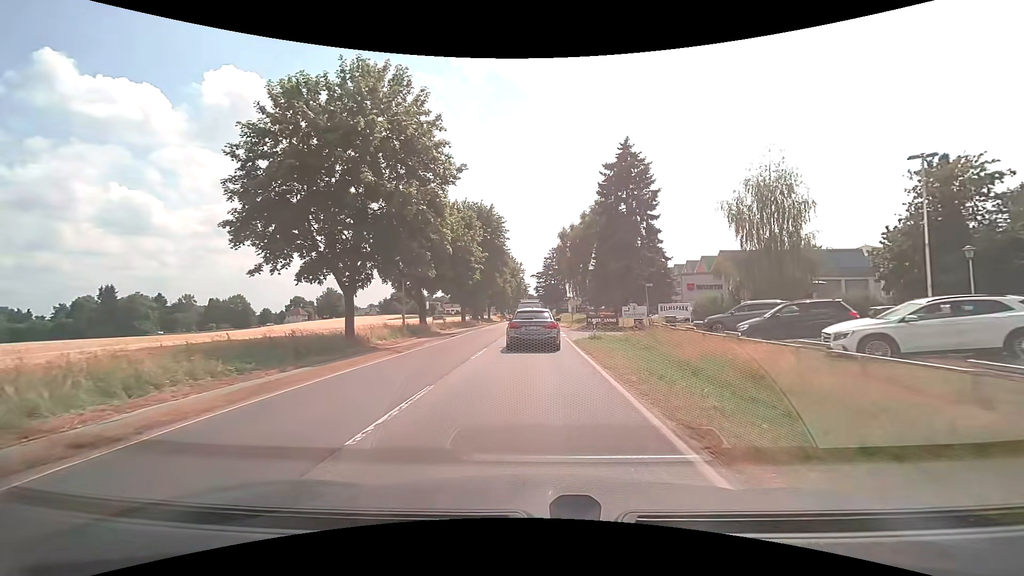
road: secondary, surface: asphalt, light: Day
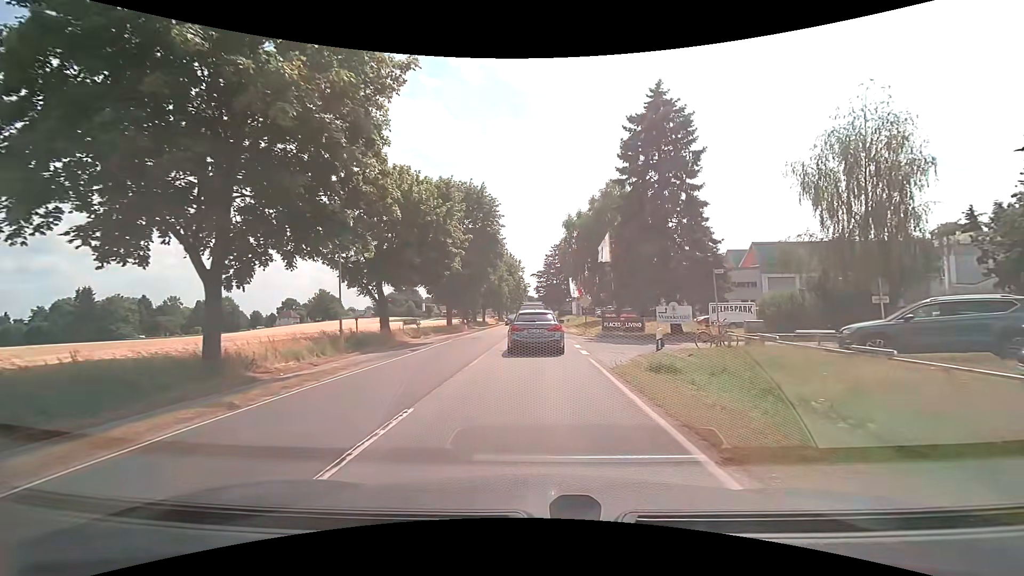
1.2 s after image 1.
(0.0, +11.3) m; 0°
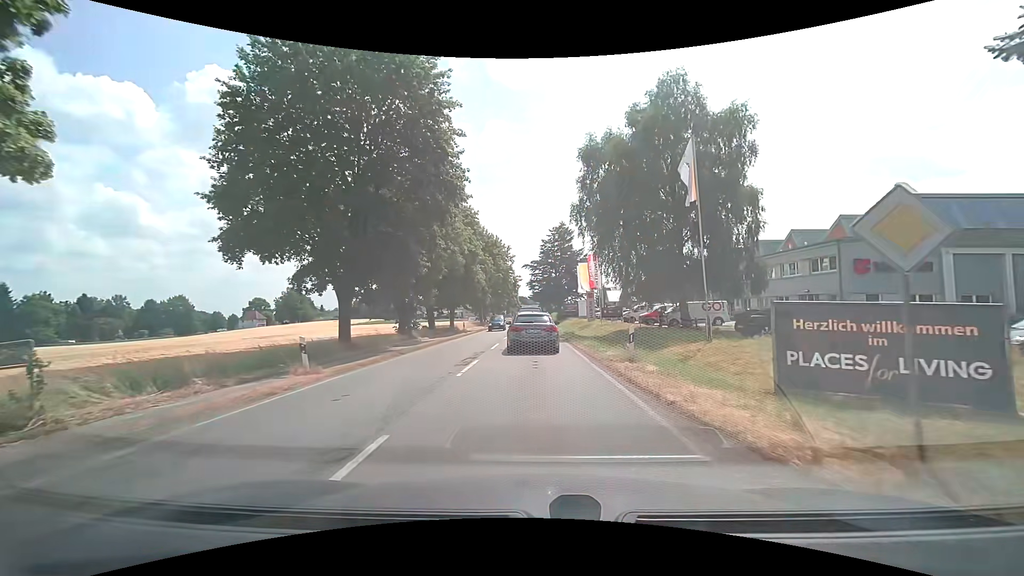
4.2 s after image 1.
(+0.1, +28.8) m; +1°
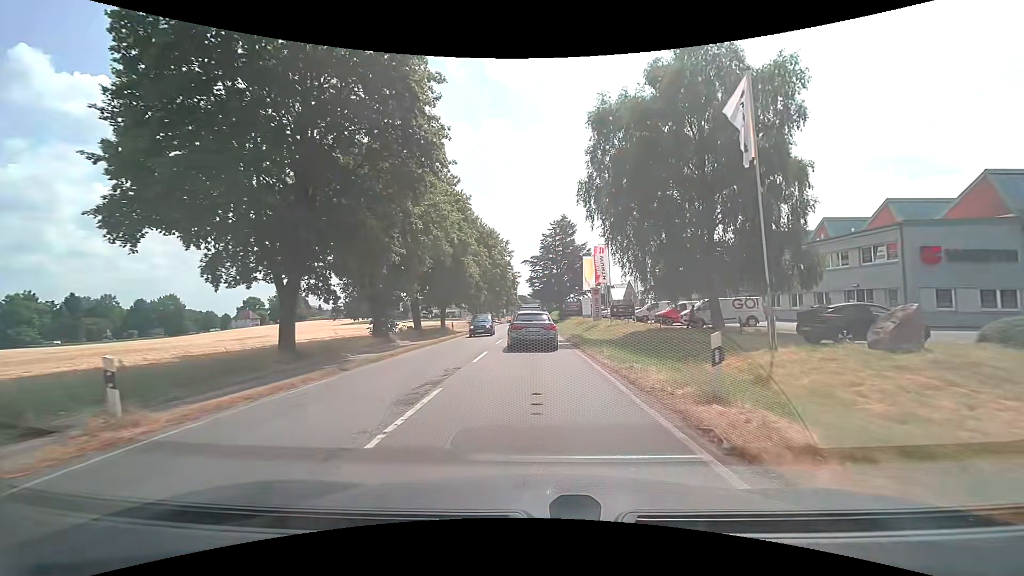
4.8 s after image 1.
(0.0, +6.1) m; -1°
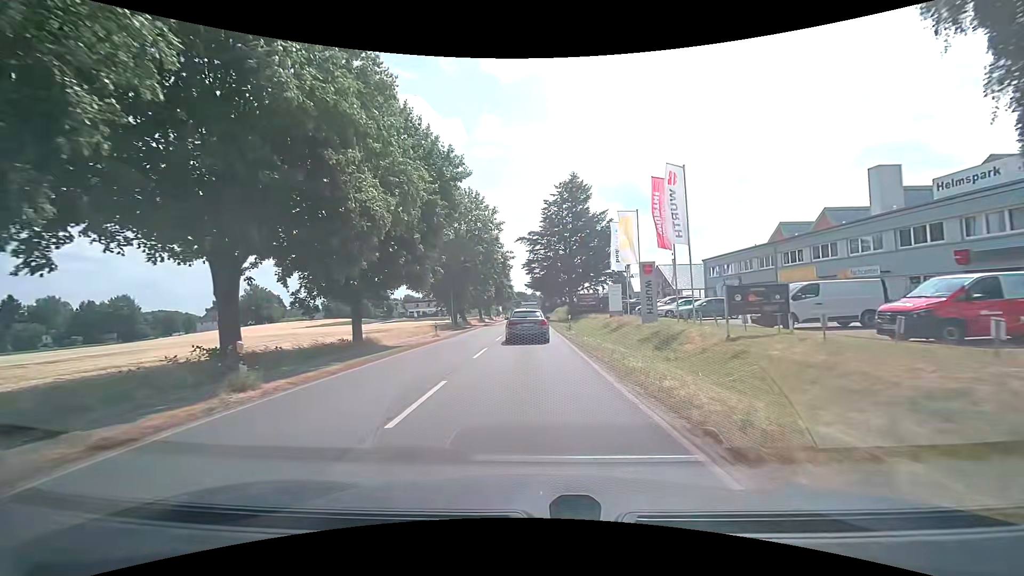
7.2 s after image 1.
(+0.2, +26.6) m; 0°
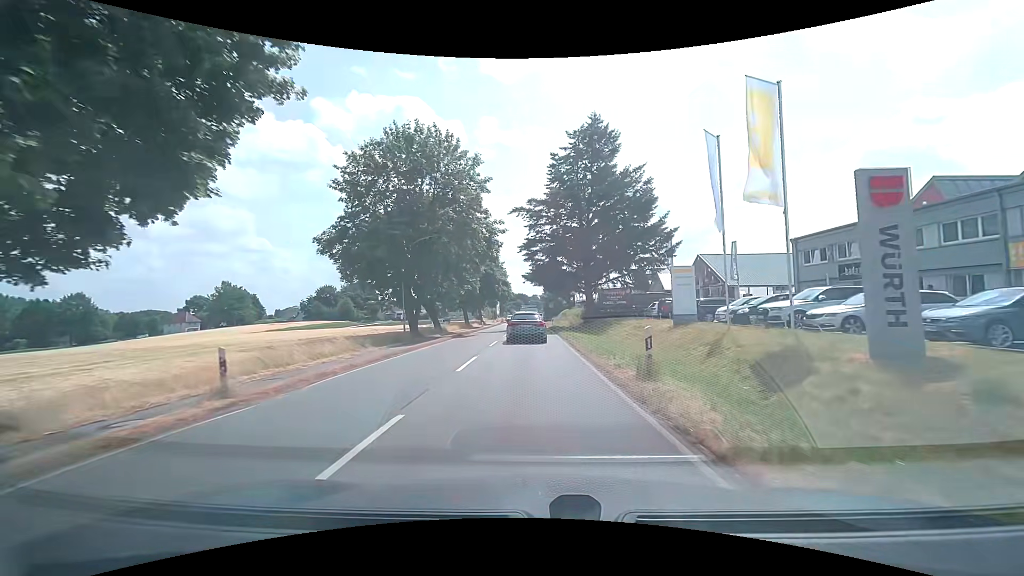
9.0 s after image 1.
(+0.1, +21.4) m; 0°
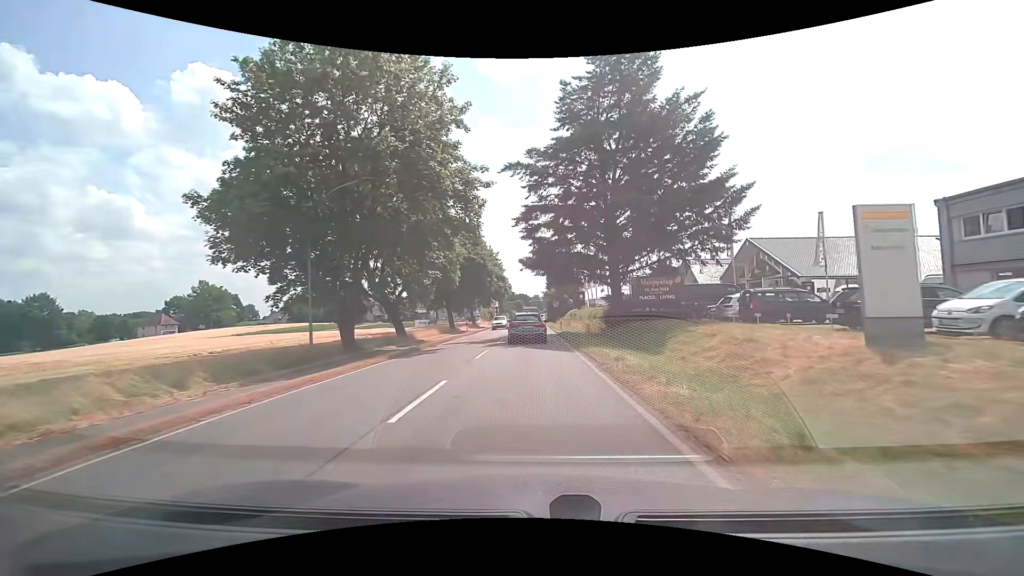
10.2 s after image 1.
(0.0, +14.9) m; 0°
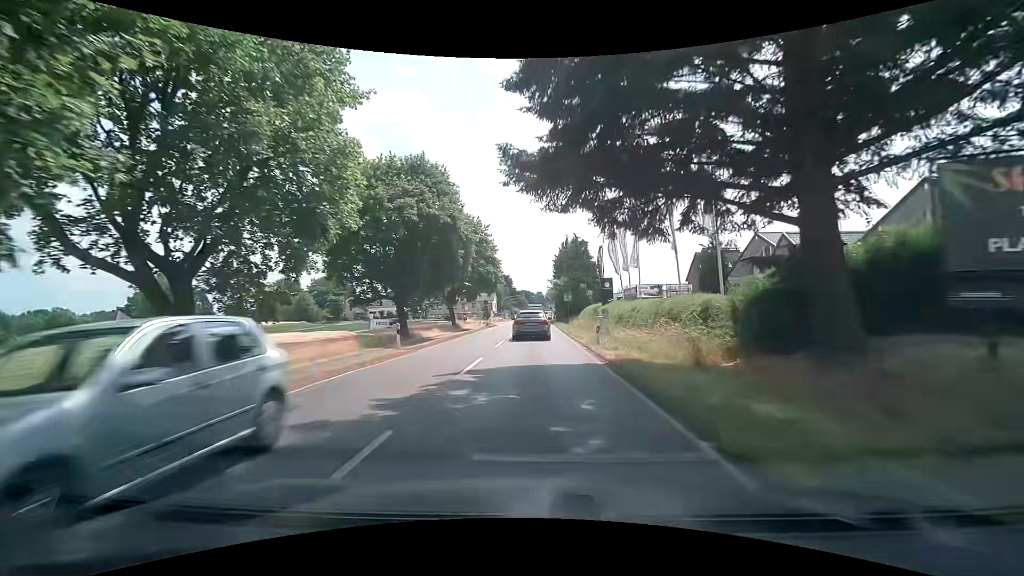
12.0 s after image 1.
(0.0, +23.0) m; 0°
(0, +10) (0, +20) (0, +30) (0, +40) (0, +50) (+1, +60) (+1, +70) (+1, +80) (+1, +90) (+1, +100) m
